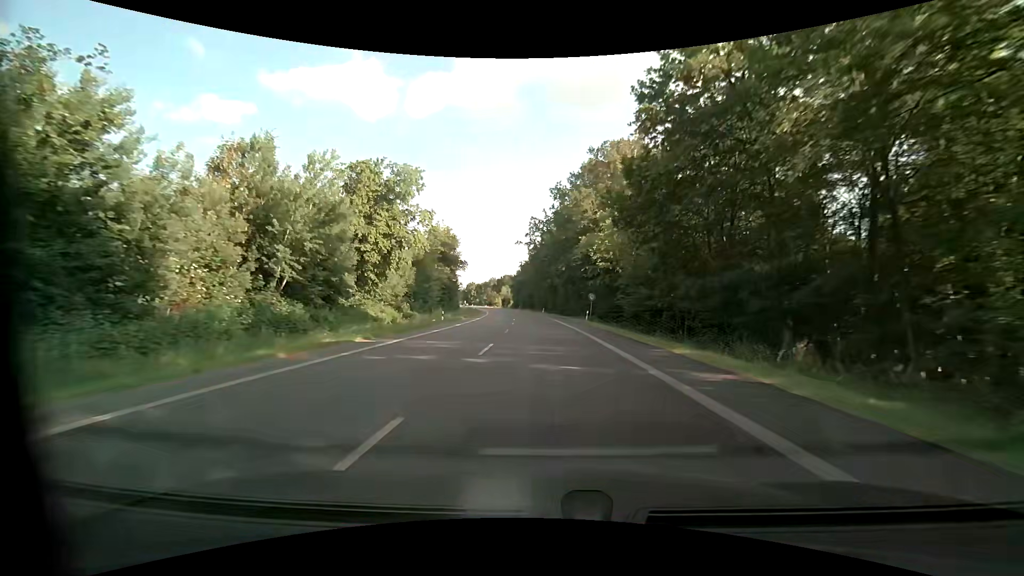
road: primary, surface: asphalt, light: Day
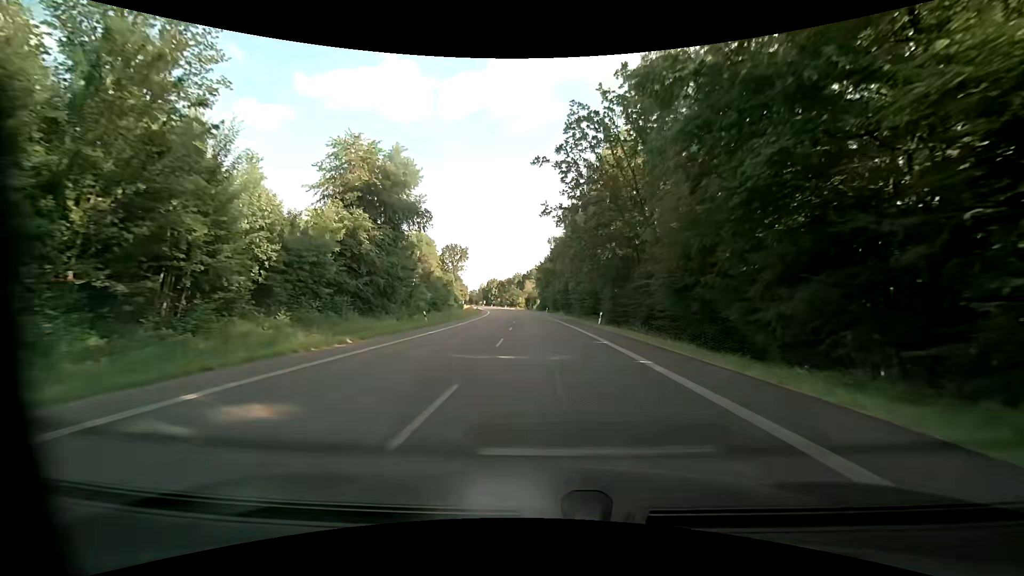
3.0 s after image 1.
(-2.0, +56.3) m; -4°
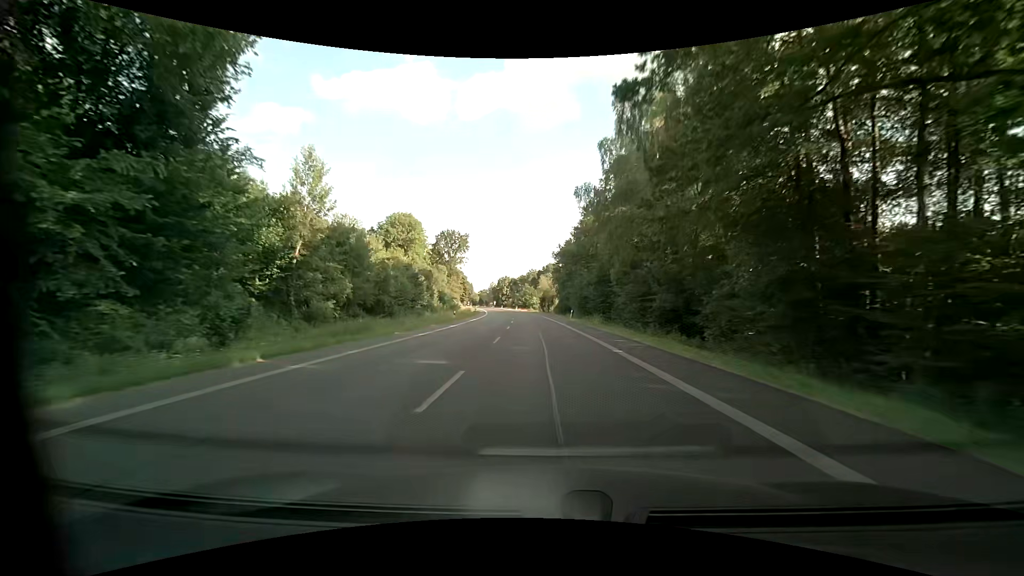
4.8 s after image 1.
(-0.6, +33.8) m; -2°
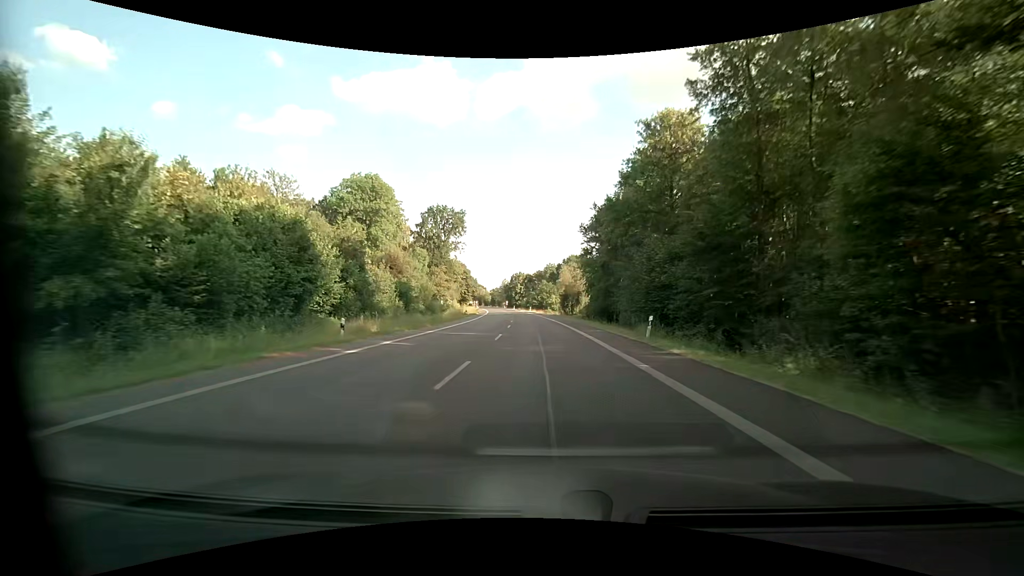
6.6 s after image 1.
(-0.9, +33.7) m; -2°
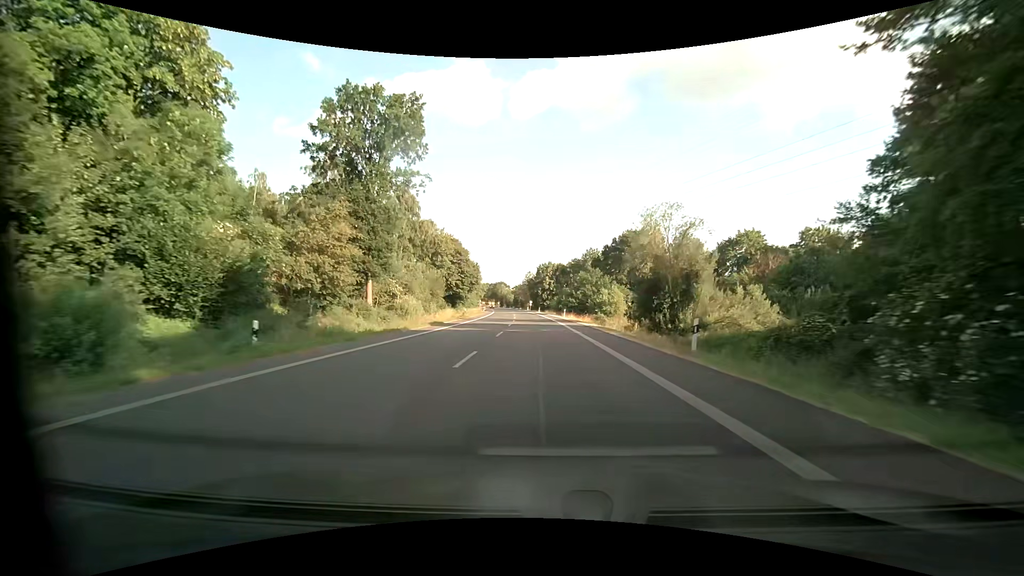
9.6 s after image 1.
(-2.0, +56.2) m; -4°
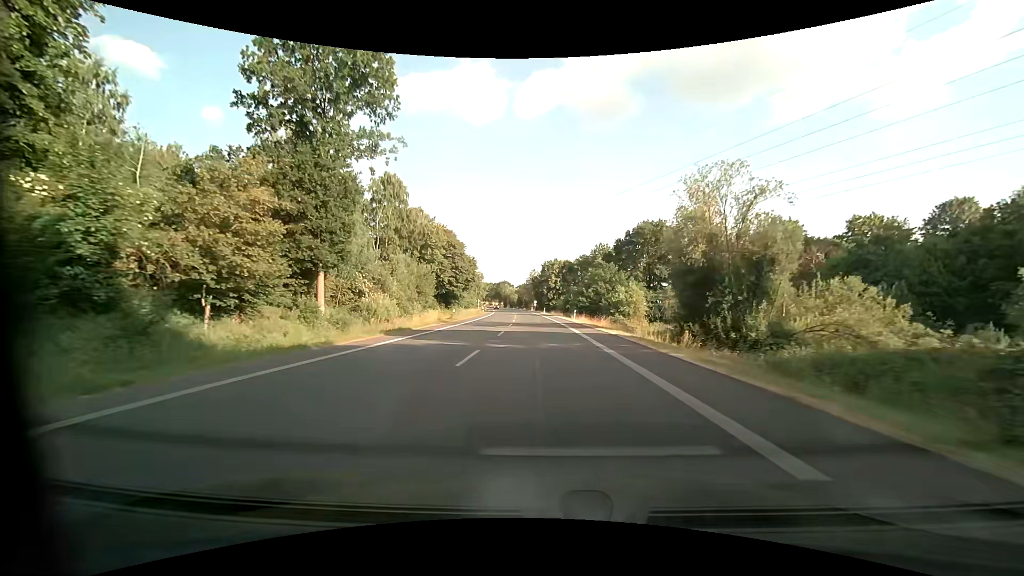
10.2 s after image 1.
(0.0, +11.3) m; -1°
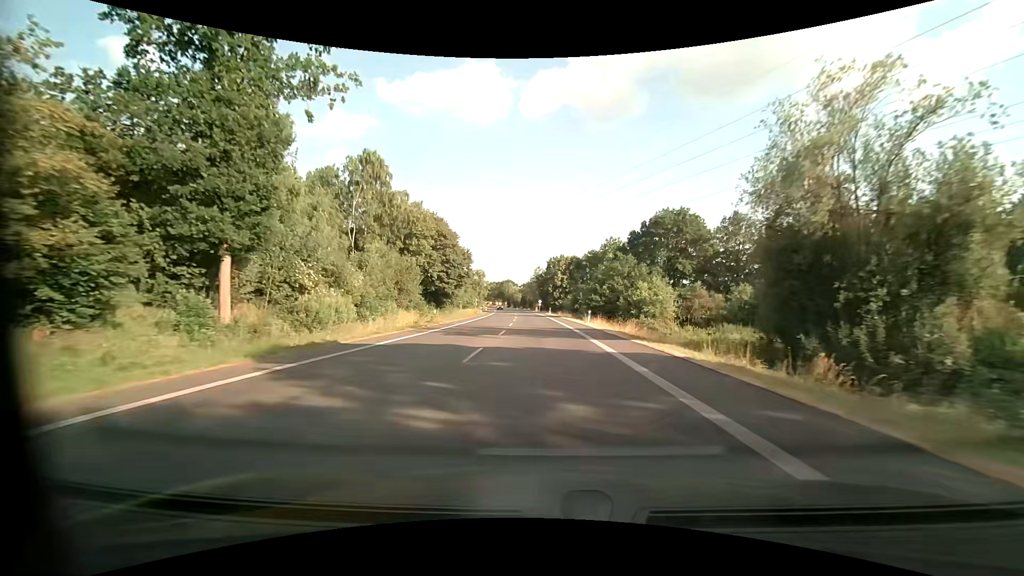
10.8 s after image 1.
(0.0, +11.3) m; 0°
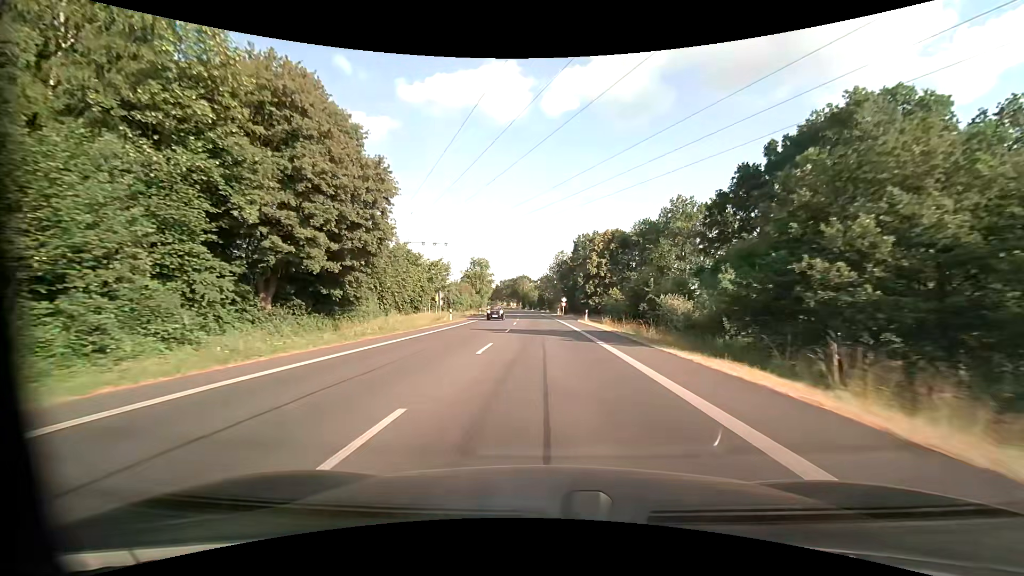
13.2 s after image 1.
(-1.1, +45.0) m; -3°
(0, +10) (0, +20) (0, +30) (-1, +40) (-1, +50) (-1, +60) (-2, +70) (-2, +80) (-3, +90) (-4, +100) m
